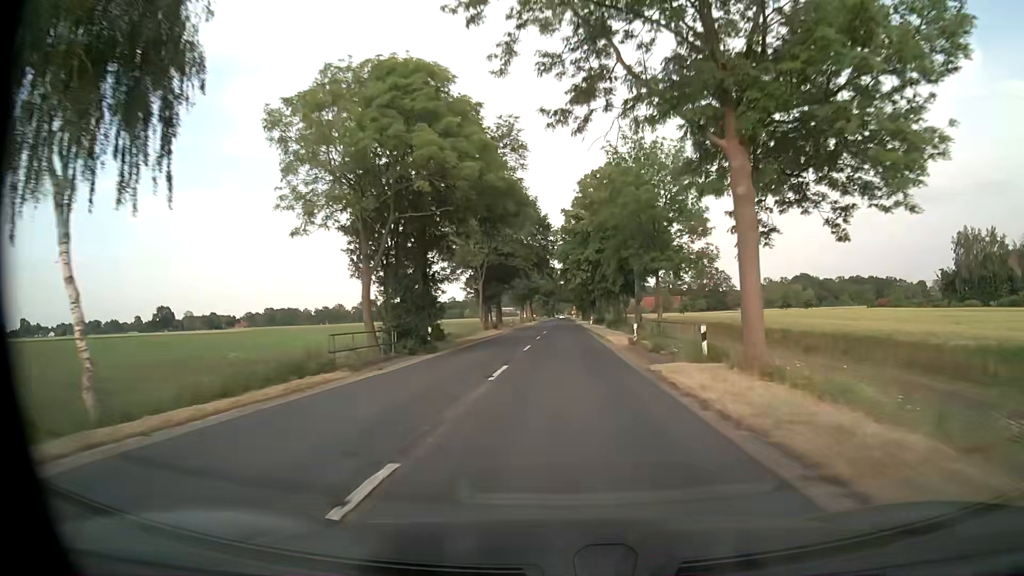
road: secondary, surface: asphalt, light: Day
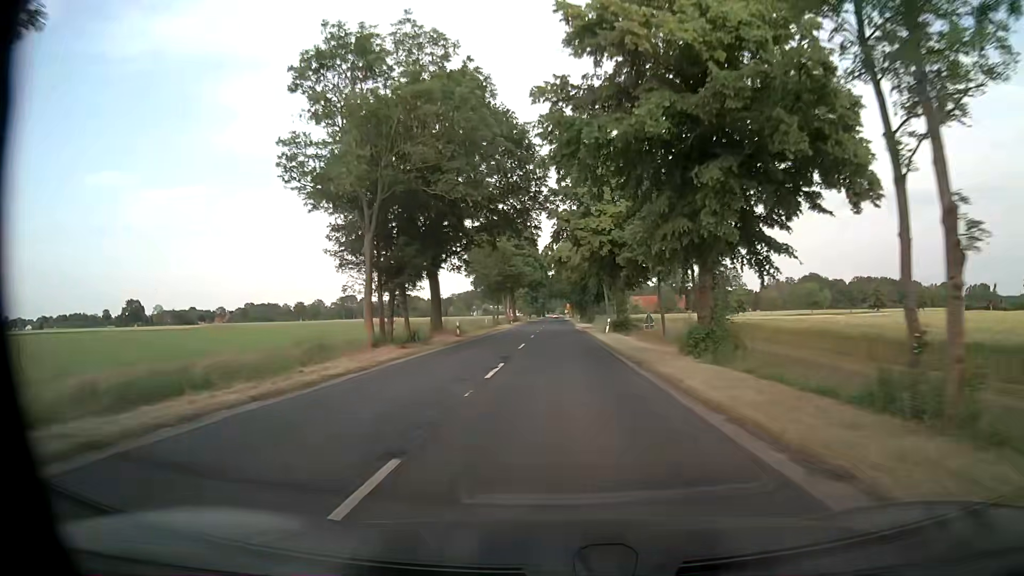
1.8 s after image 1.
(+0.2, +35.8) m; 0°
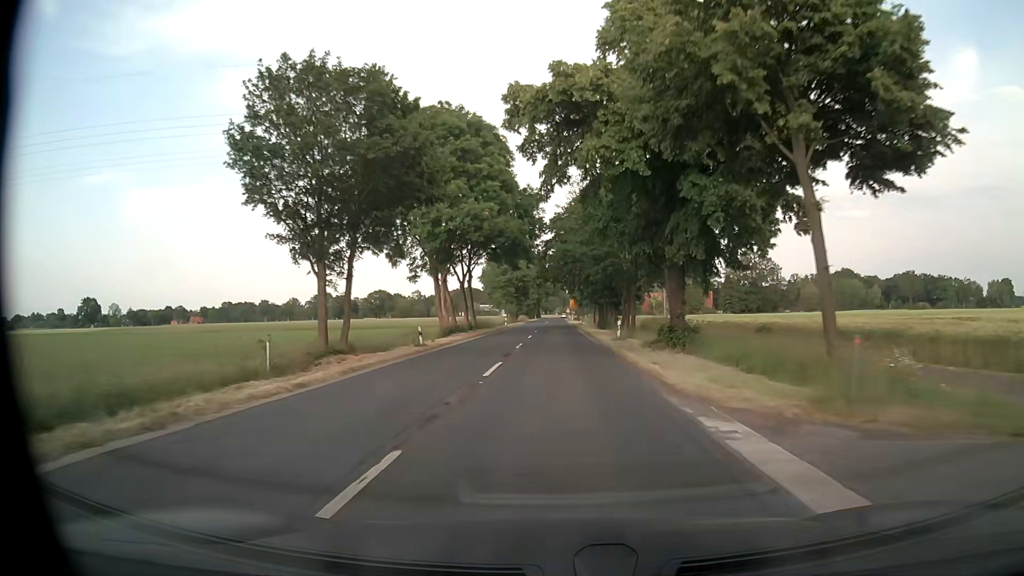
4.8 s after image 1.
(+0.5, +59.8) m; +1°
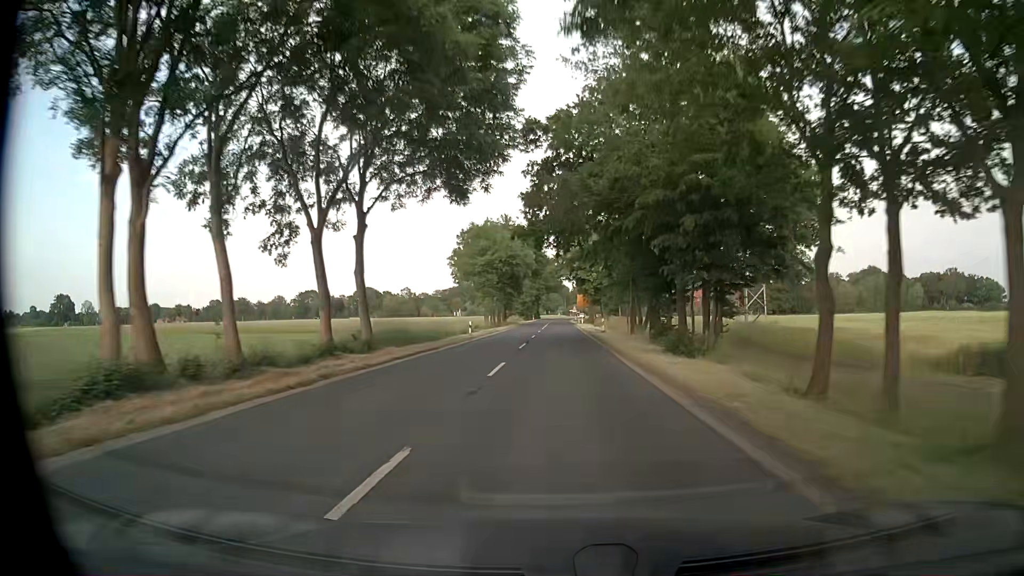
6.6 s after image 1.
(-0.3, +35.9) m; -1°
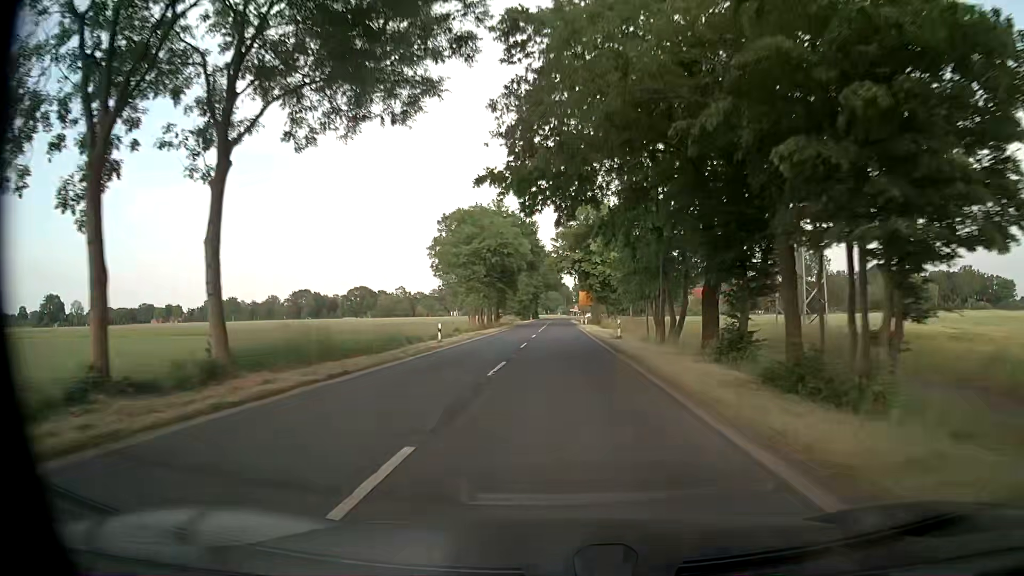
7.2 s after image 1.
(0.0, +12.0) m; +1°
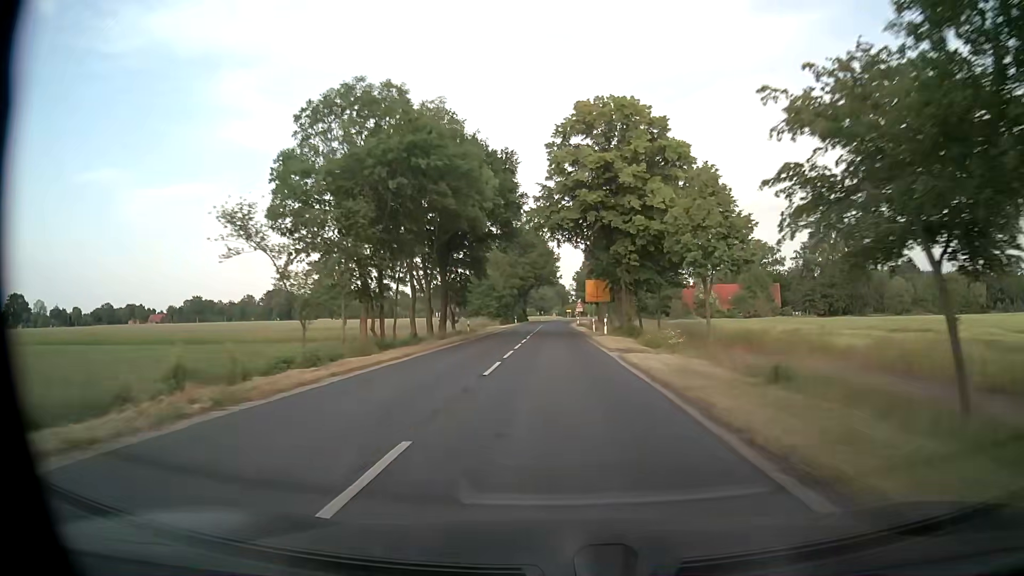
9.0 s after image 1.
(-0.2, +35.9) m; 0°
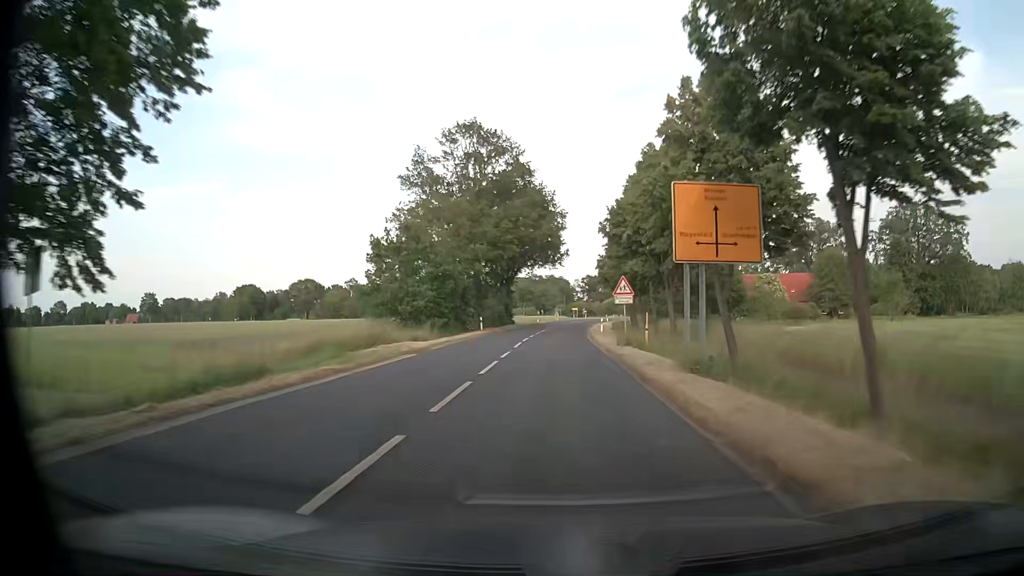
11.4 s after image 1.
(-0.2, +47.9) m; 0°
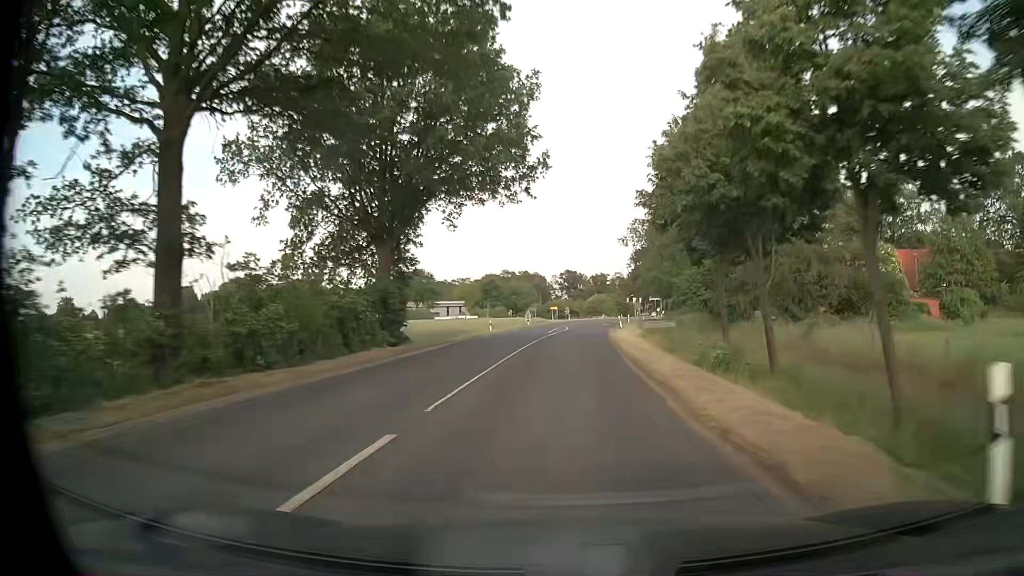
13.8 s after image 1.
(+0.4, +47.9) m; +2°
(0, +10) (0, +20) (+1, +30) (+1, +40) (+2, +50) (+3, +60) (+4, +70) (+5, +80) (+6, +90) (+8, +100) m
